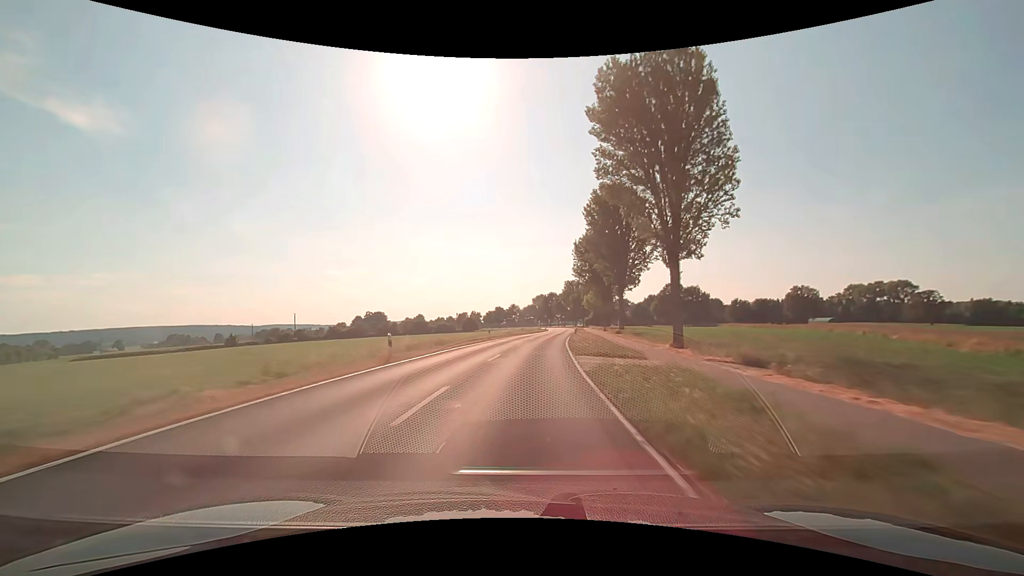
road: secondary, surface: asphalt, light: Day
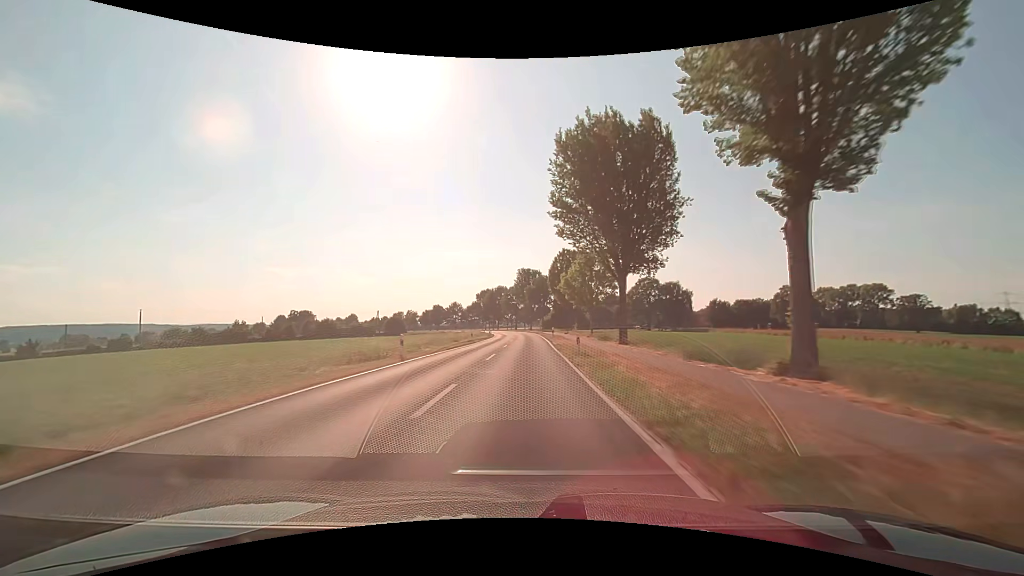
(+3.2, +47.0) m; +7°
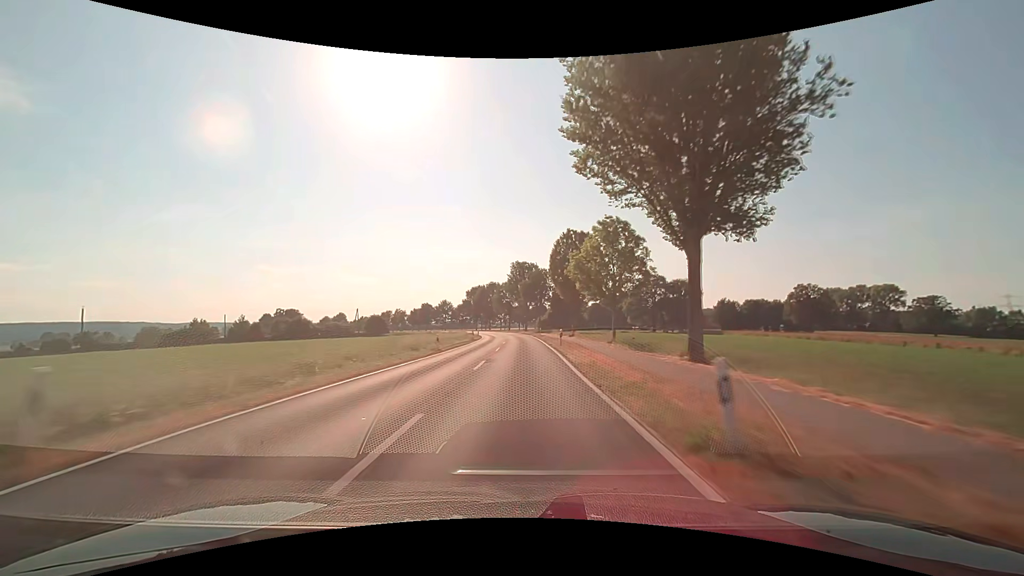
(+0.1, +15.8) m; +1°
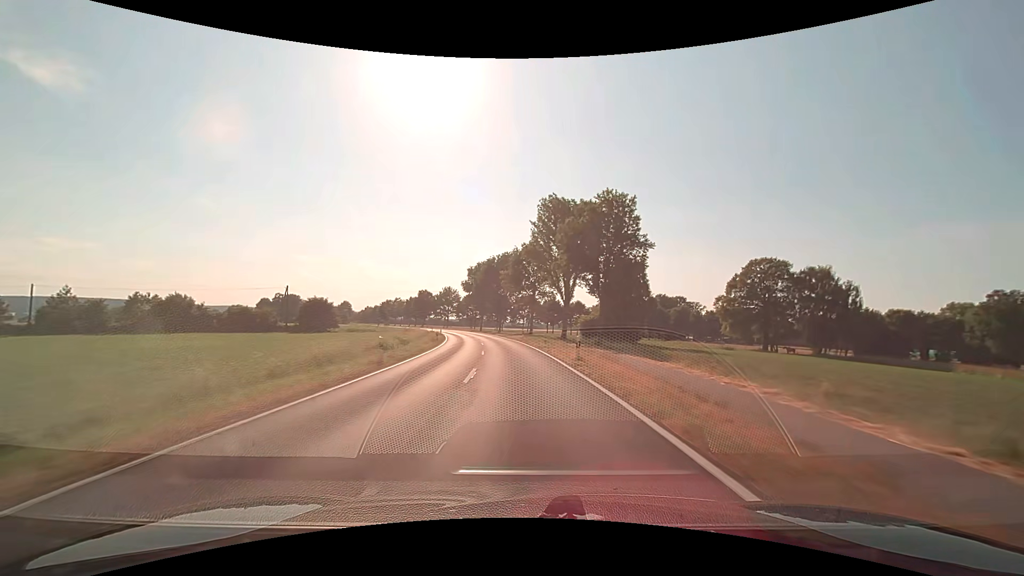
(-0.7, +63.2) m; -3°
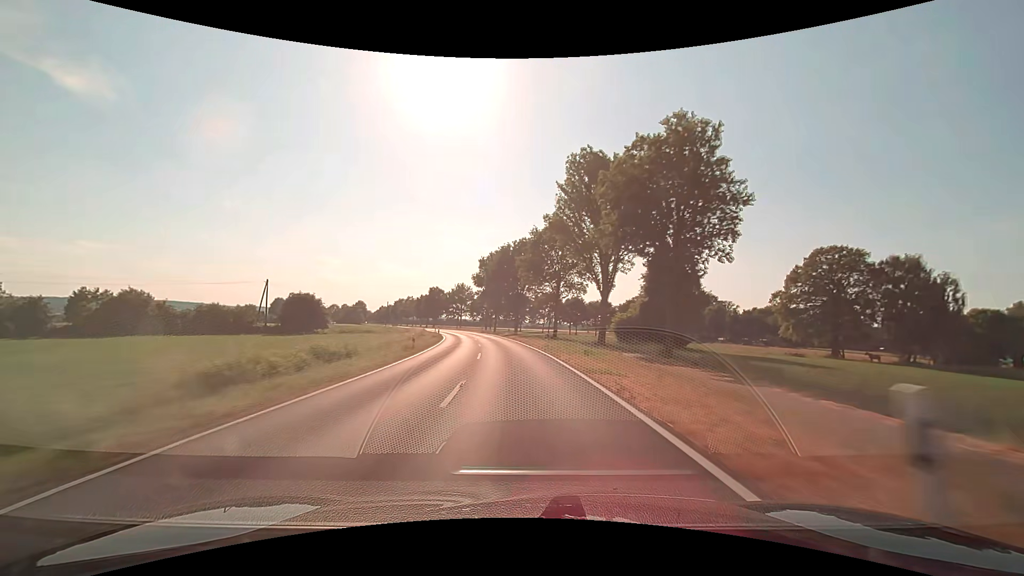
(-0.2, +15.8) m; -2°
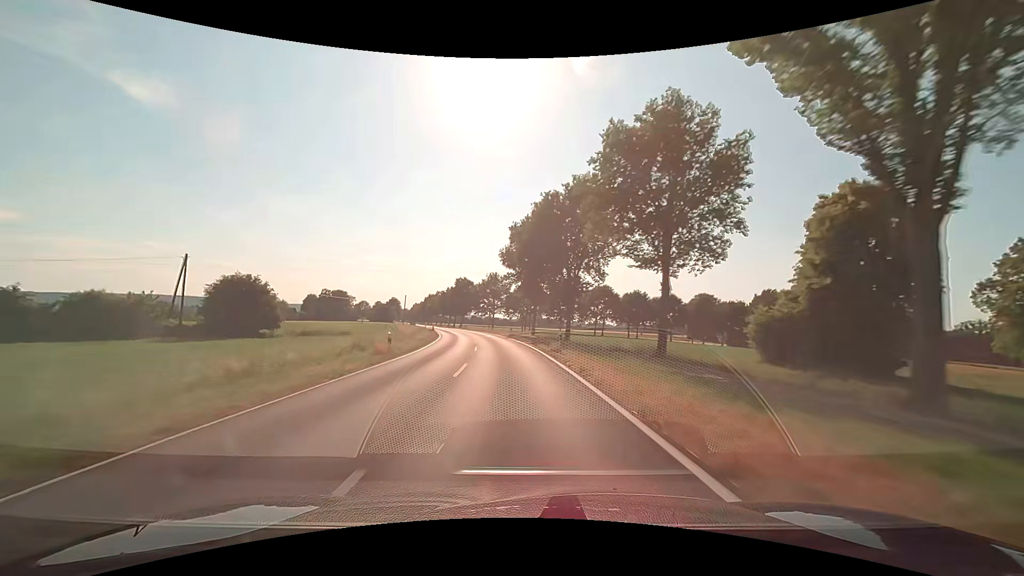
(-1.3, +31.6) m; -5°
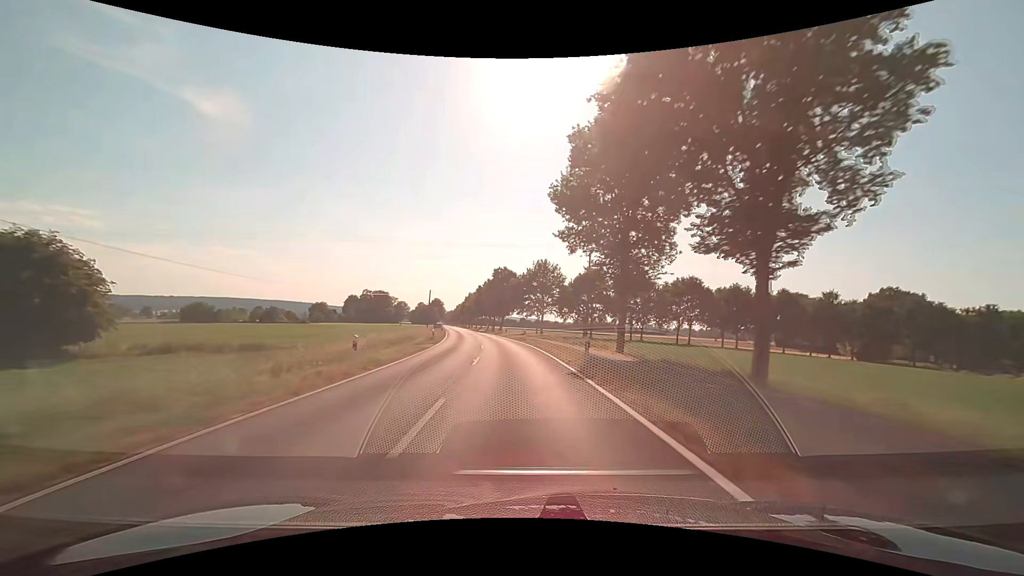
(-1.5, +31.6) m; -5°
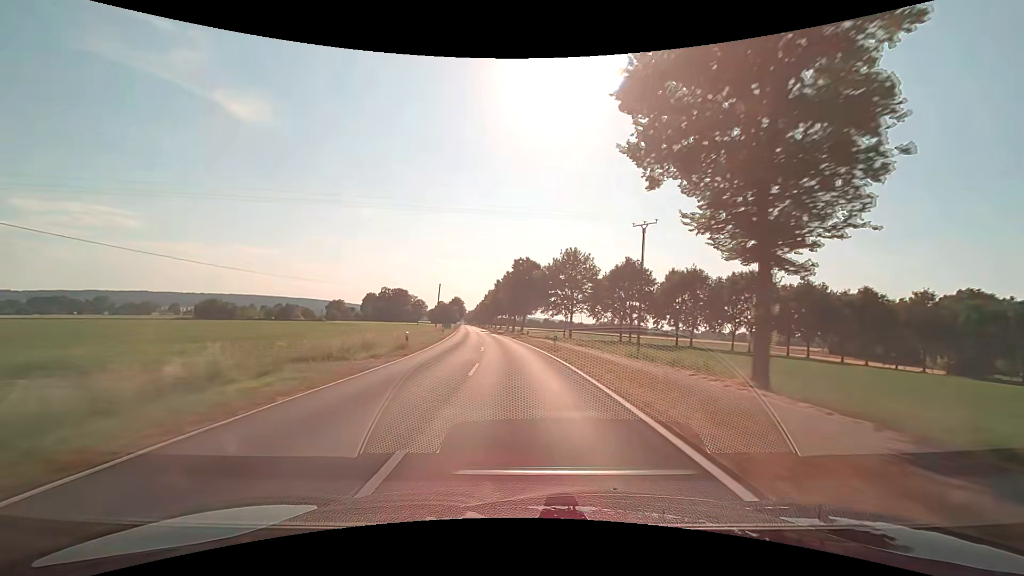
(-0.4, +15.8) m; -3°
(0, +10) (-1, +20) (-1, +30) (-2, +40) (-3, +50) (-4, +60) (-5, +70) (-6, +80) (-8, +90) (-9, +100) m
